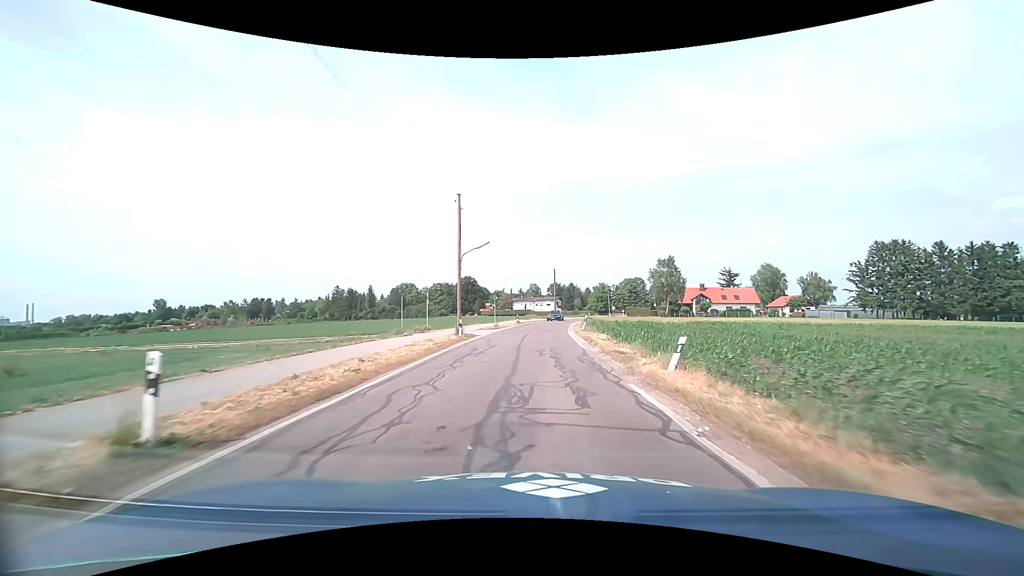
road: tertiary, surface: asphalt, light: Day
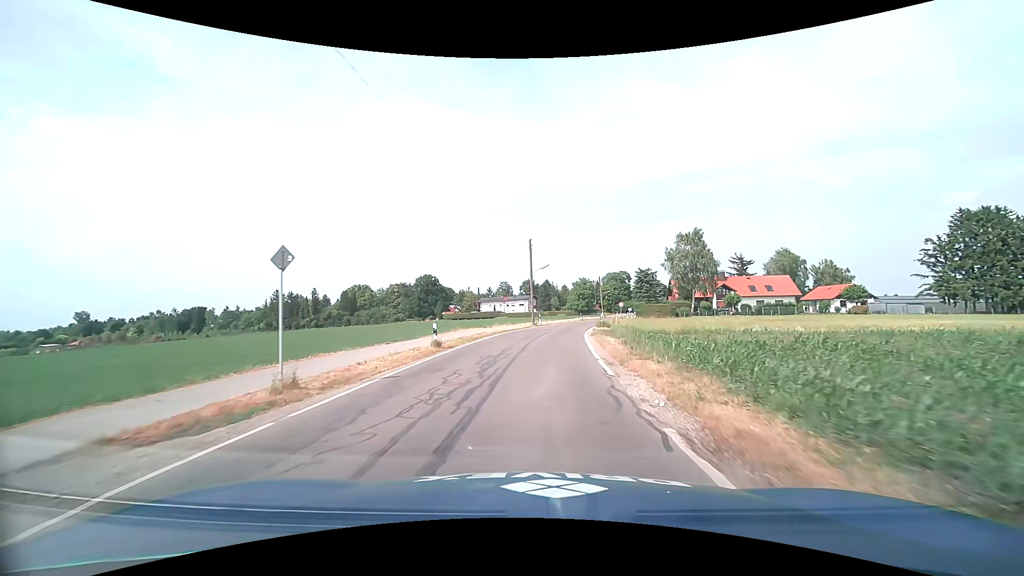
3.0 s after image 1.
(+1.0, +35.7) m; +3°
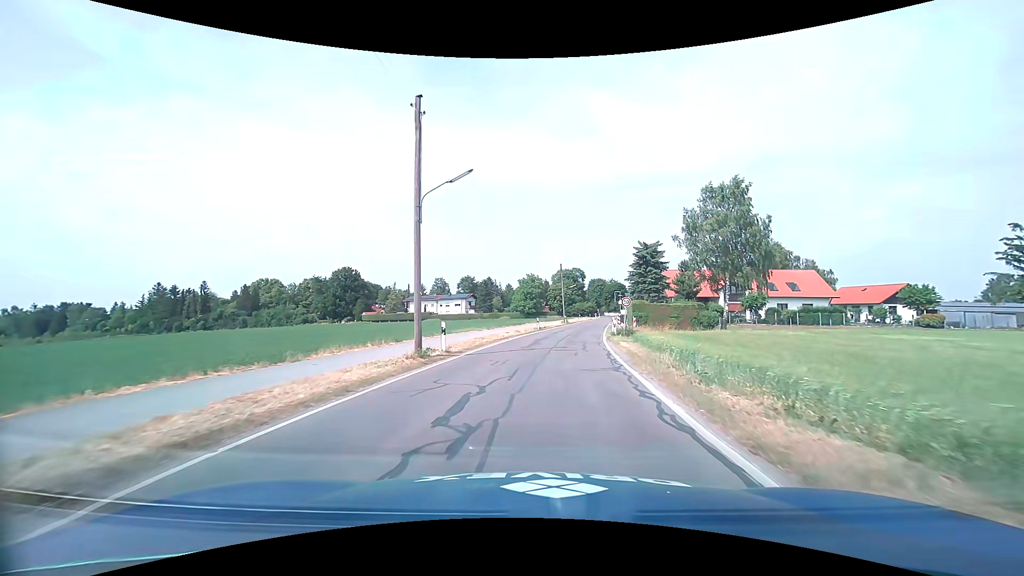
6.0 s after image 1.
(+1.6, +33.7) m; +6°
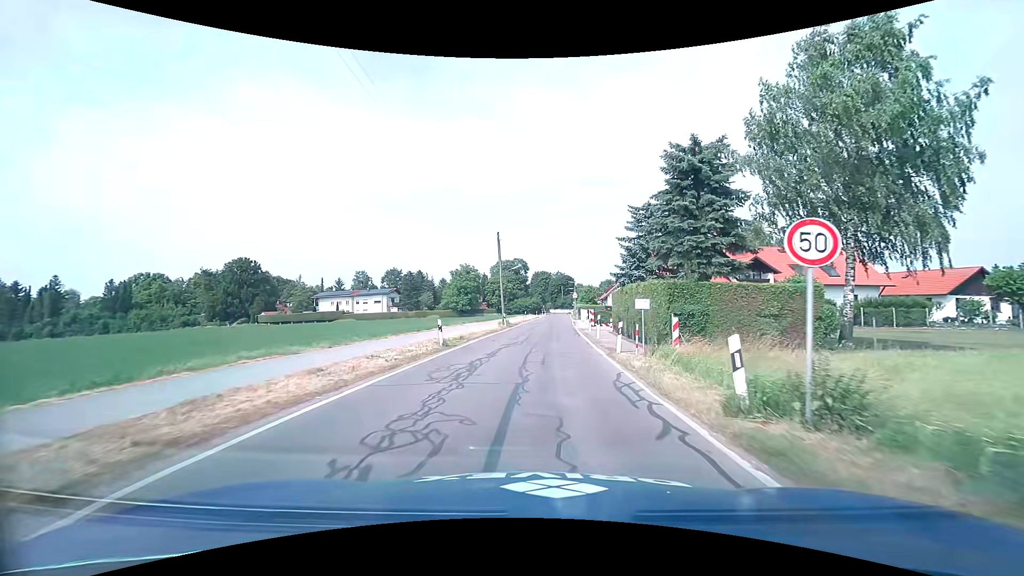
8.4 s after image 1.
(+1.6, +26.1) m; +7°
(0, +10) (0, +20) (+1, +30) (+1, +40) (+2, +50) (+2, +60) (+3, +70) (+4, +80) (+5, +90) (+6, +100) m
